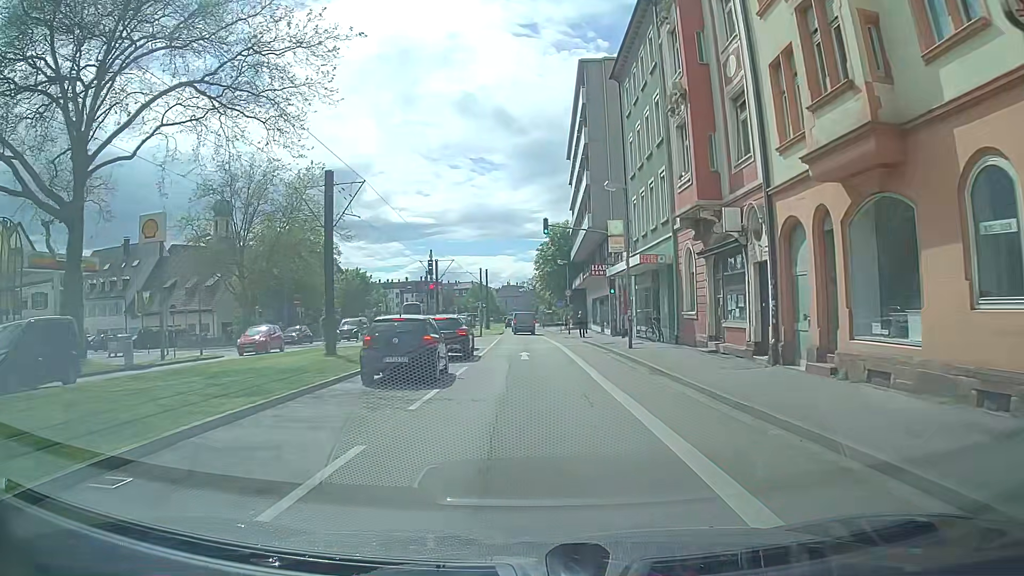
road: secondary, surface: asphalt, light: Day
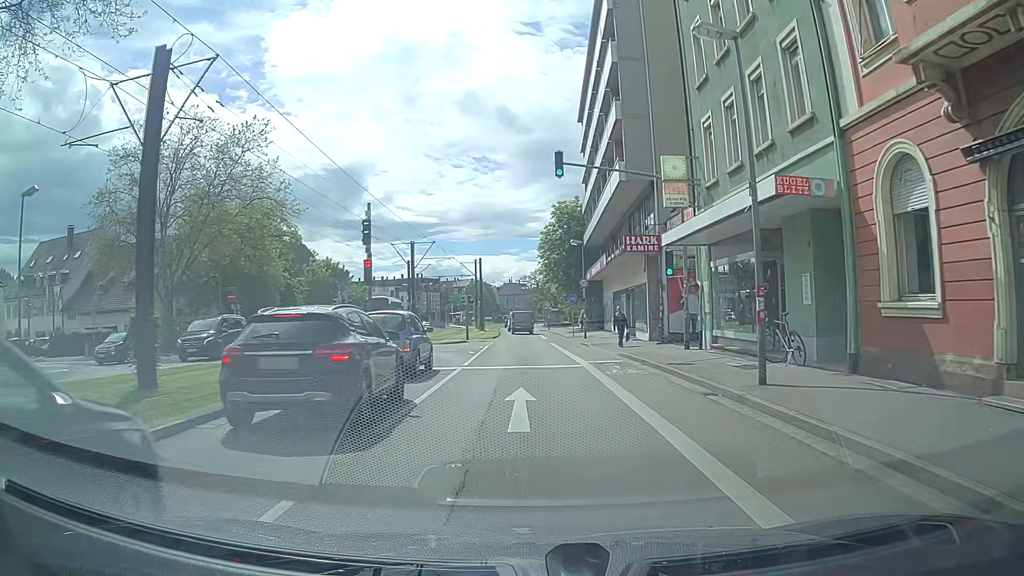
(-0.1, +14.3) m; -1°
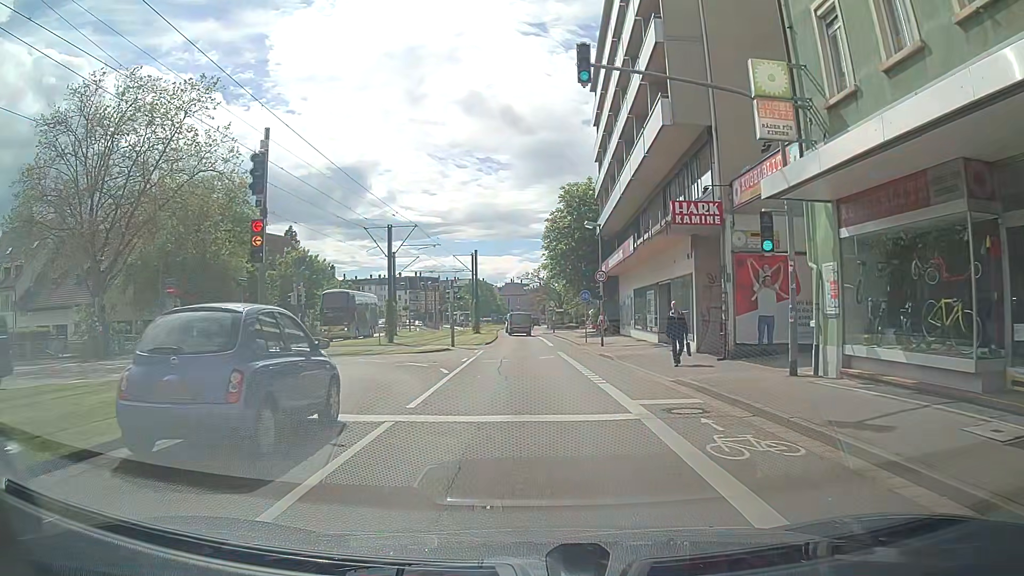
(0.0, +9.0) m; +1°
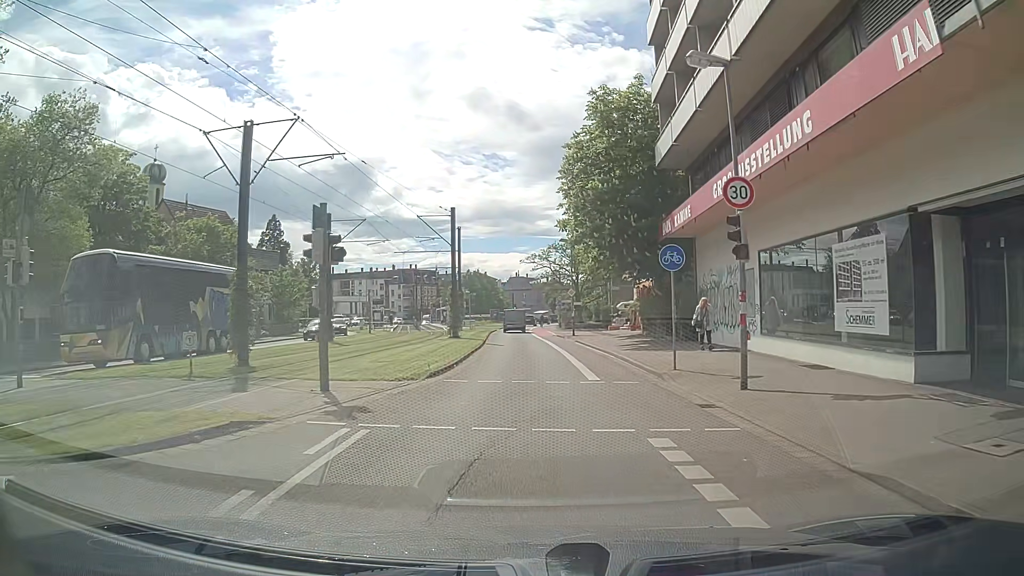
(-0.5, +22.0) m; -1°
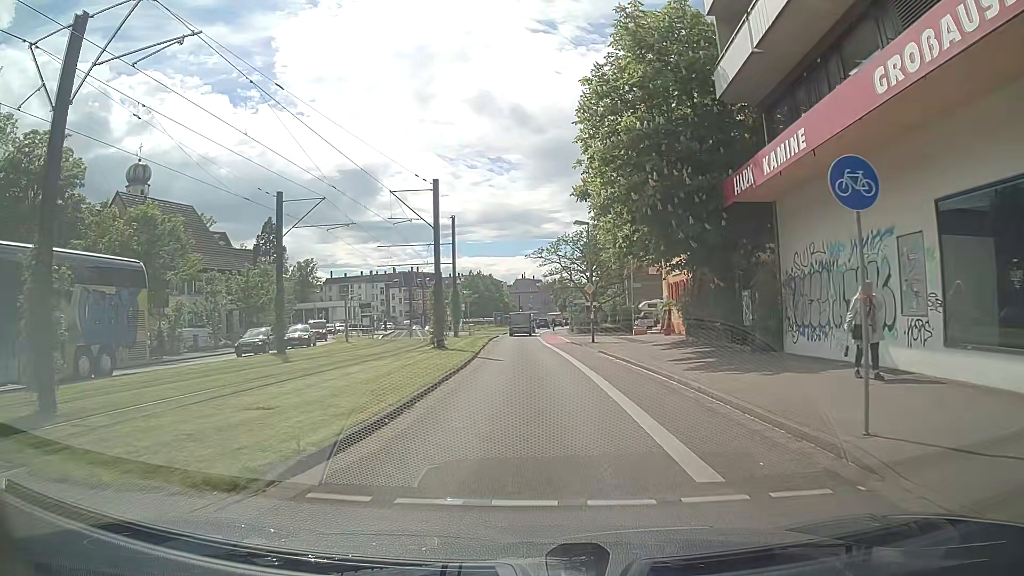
(0.0, +9.1) m; 0°
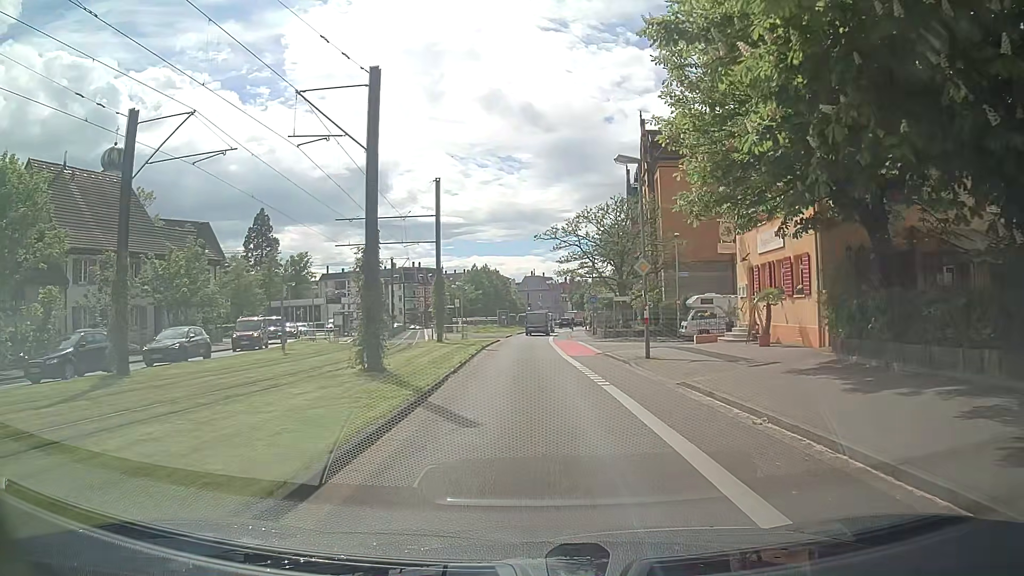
(+0.1, +13.9) m; -1°
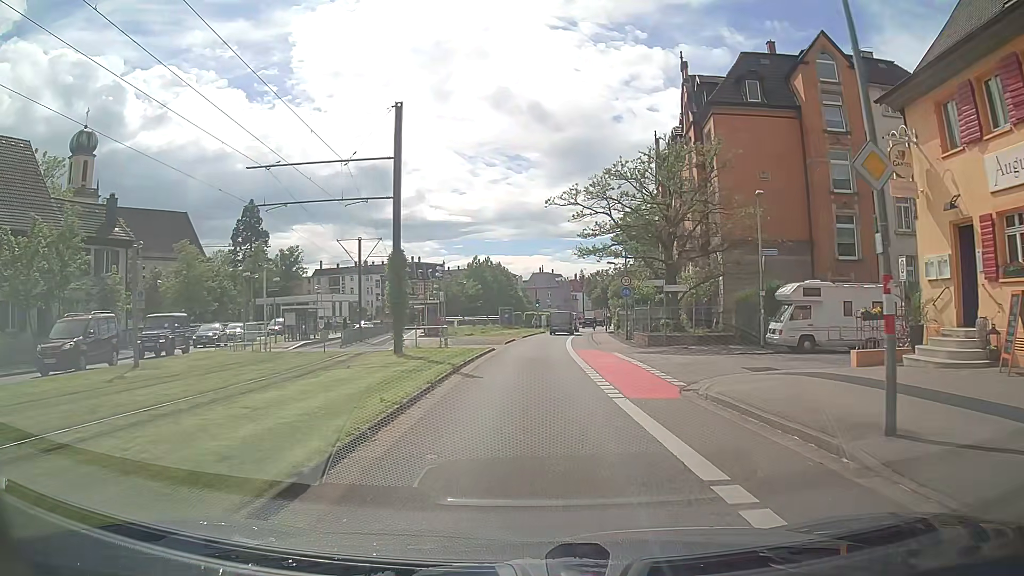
(-0.1, +14.0) m; -1°
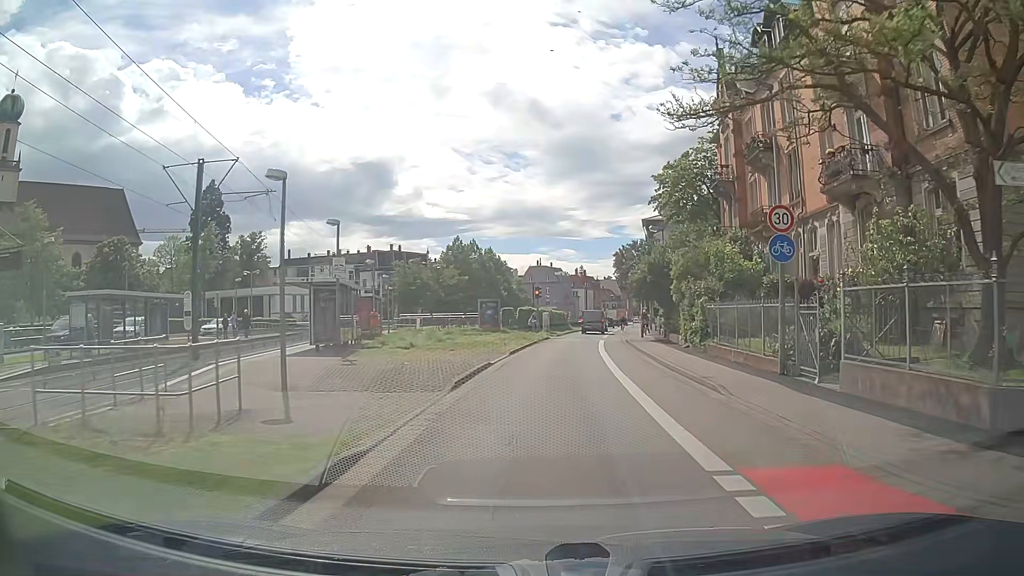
(+0.1, +23.4) m; +1°
(0, +10) (+1, +20) (+1, +30) (+2, +40) (+4, +50) (+5, +60) (+6, +70) (+8, +80) (+9, +89) (+11, +99) m
